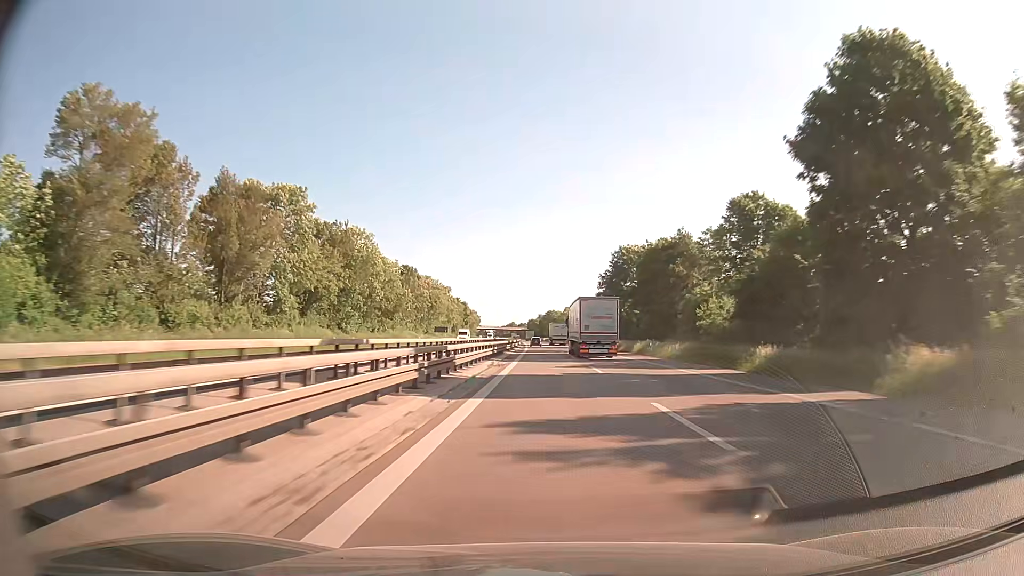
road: trunk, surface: asphalt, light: Day
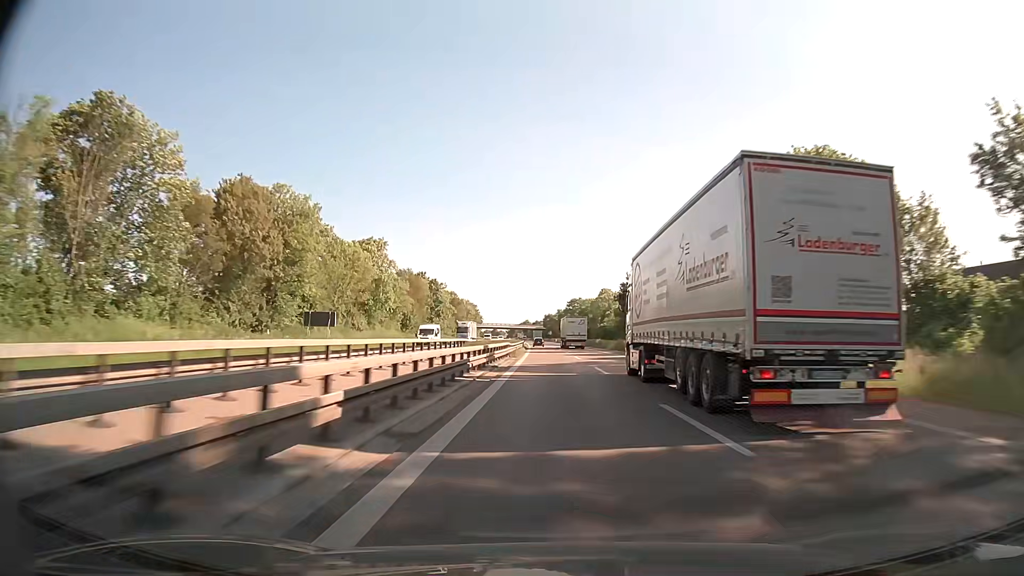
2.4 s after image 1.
(-1.2, +90.4) m; -2°
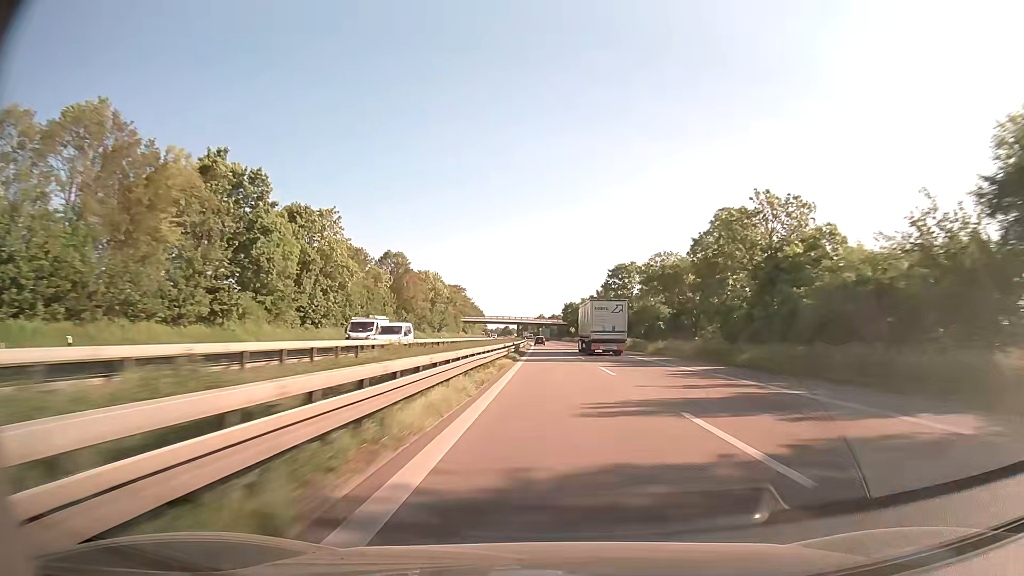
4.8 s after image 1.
(-1.0, +91.5) m; -2°
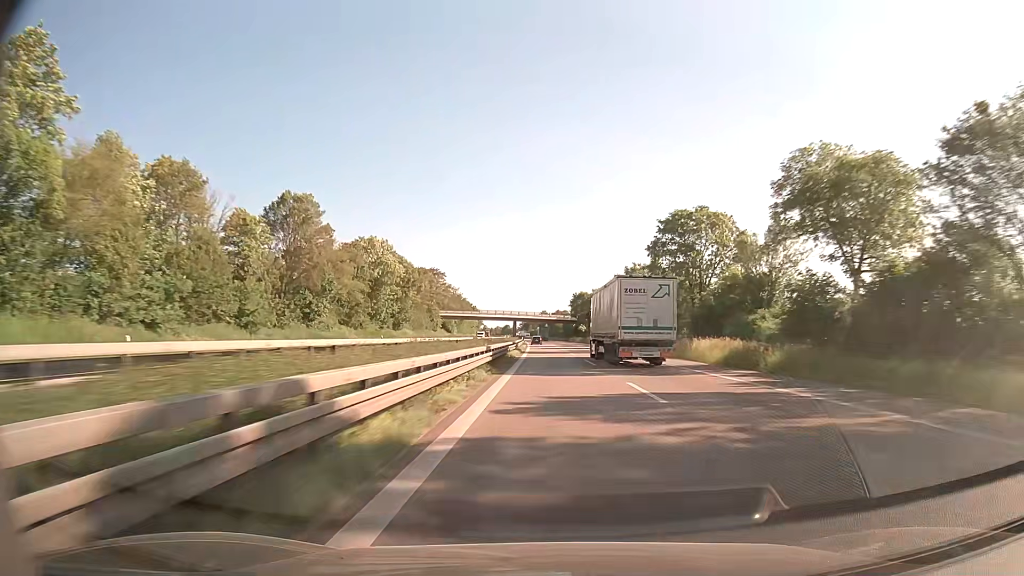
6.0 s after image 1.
(-0.1, +46.2) m; 0°
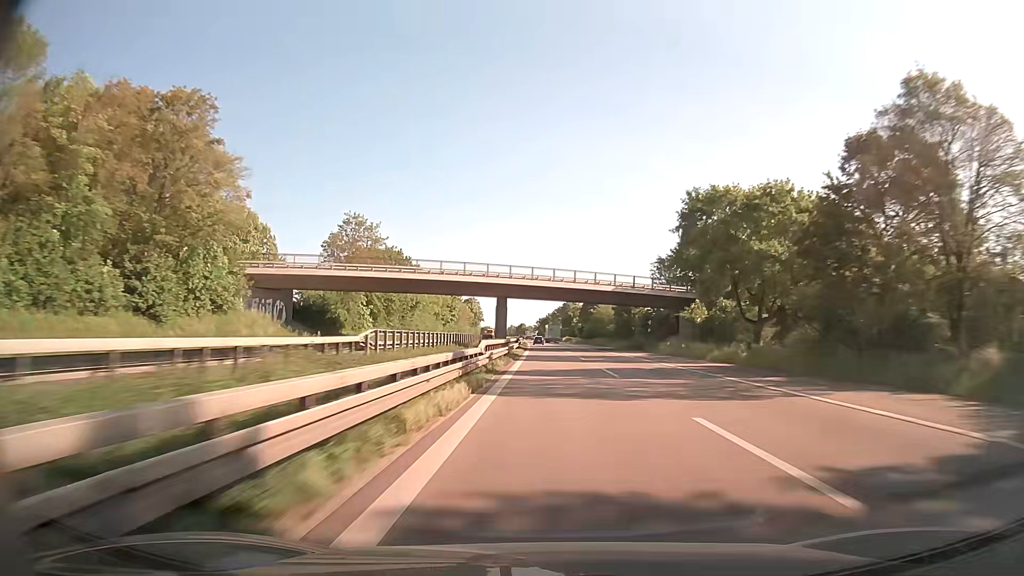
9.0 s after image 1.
(-2.0, +116.4) m; -2°
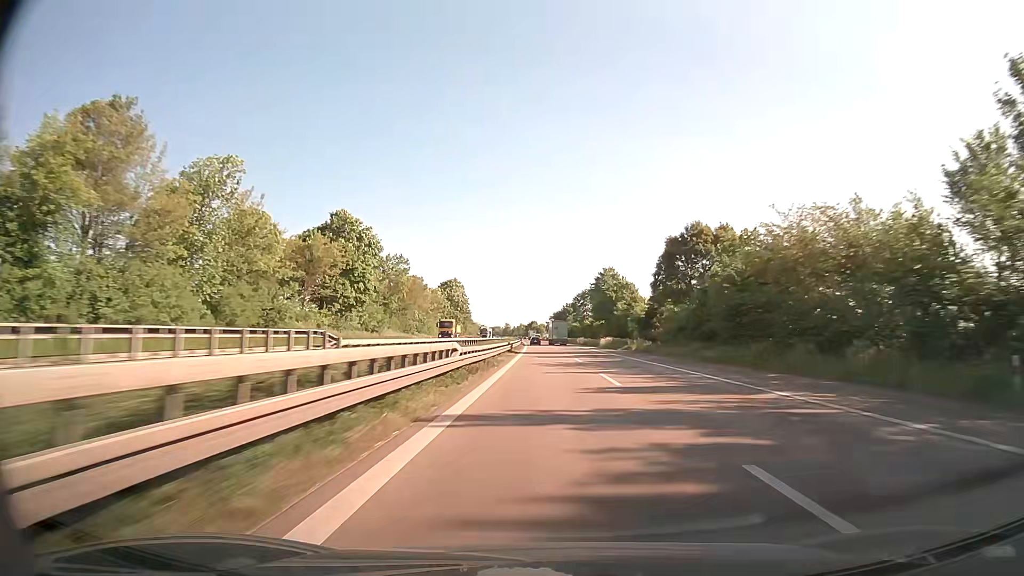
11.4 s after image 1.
(-0.9, +94.0) m; -1°
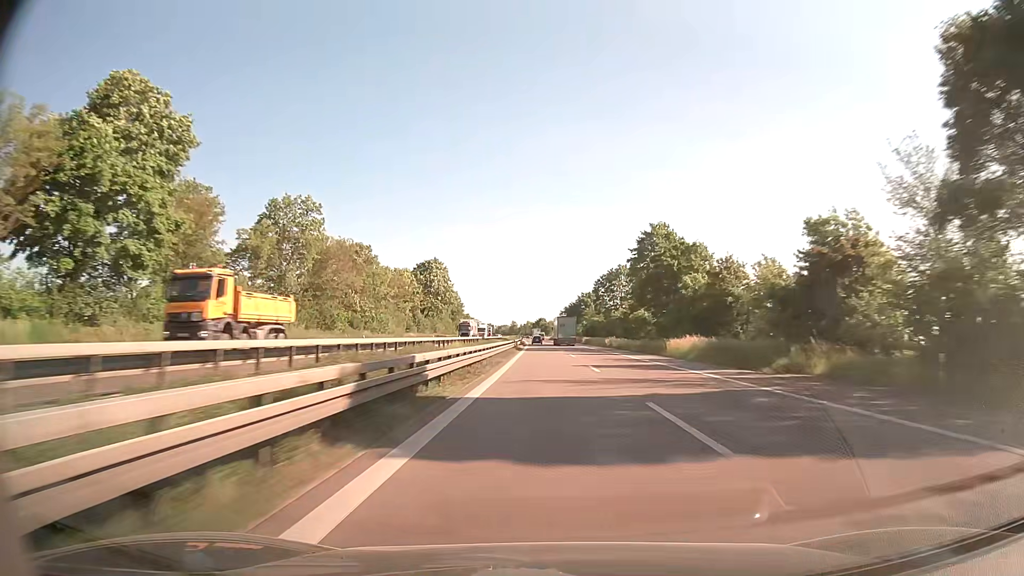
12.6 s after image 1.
(-0.3, +47.2) m; -1°
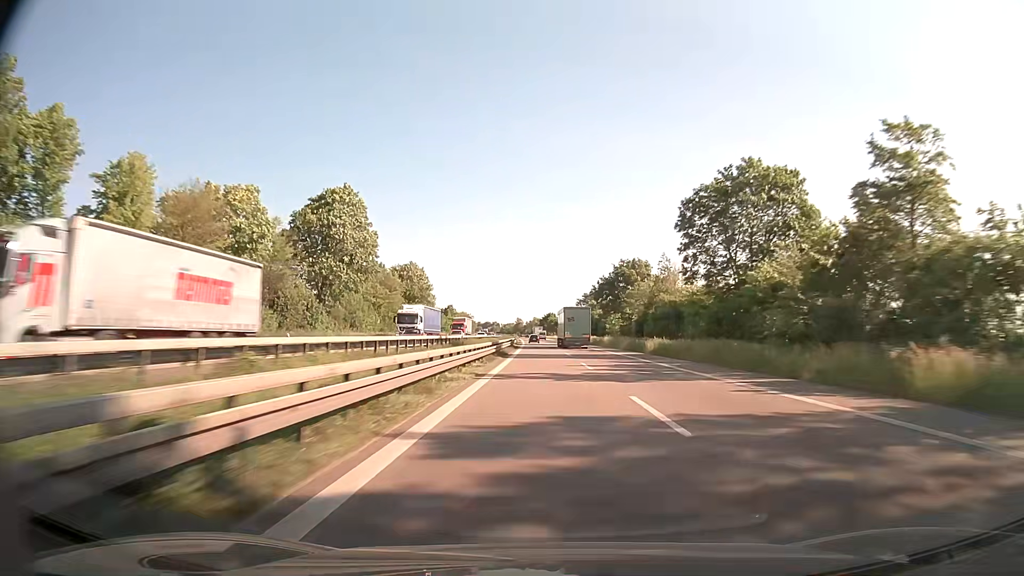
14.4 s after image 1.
(-0.6, +70.4) m; -1°
(0, +10) (0, +20) (0, +30) (0, +40) (0, +50) (0, +60) (-1, +70) (-1, +80) (-1, +90) (-2, +100) m
